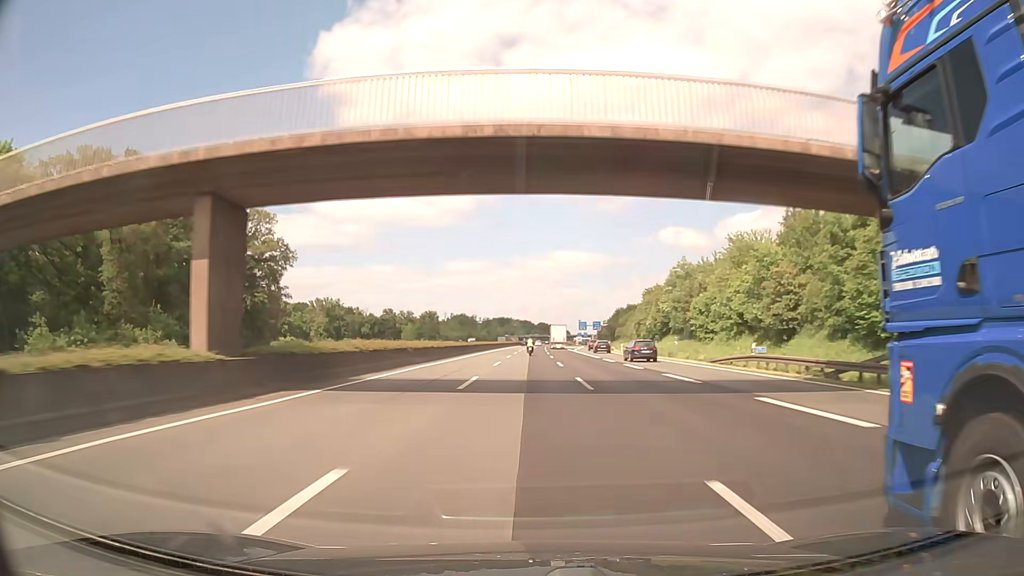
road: motorway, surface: asphalt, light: Day
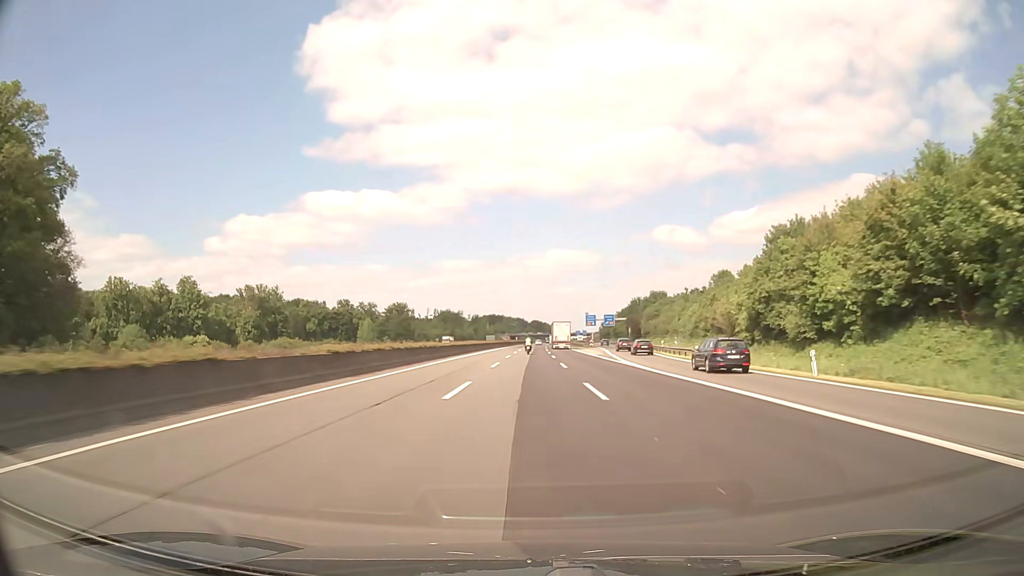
(+0.4, +57.1) m; +1°
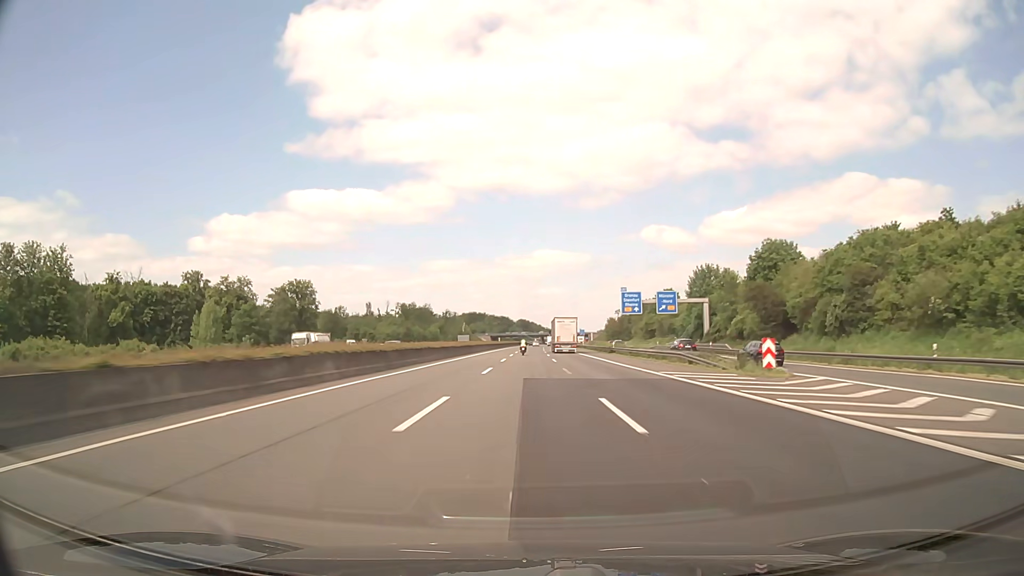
(+0.9, +95.2) m; +1°
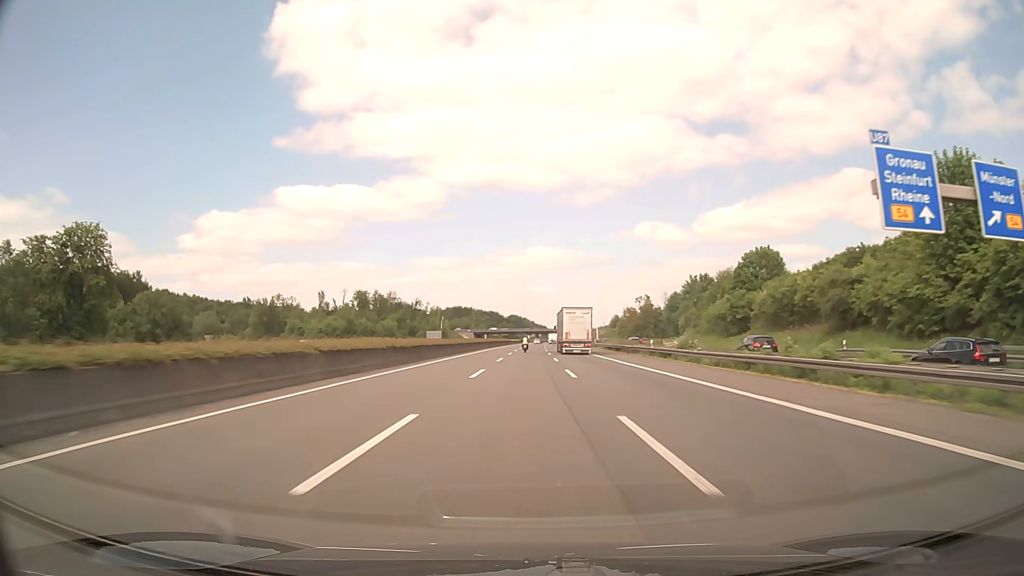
(+0.4, +76.2) m; +1°
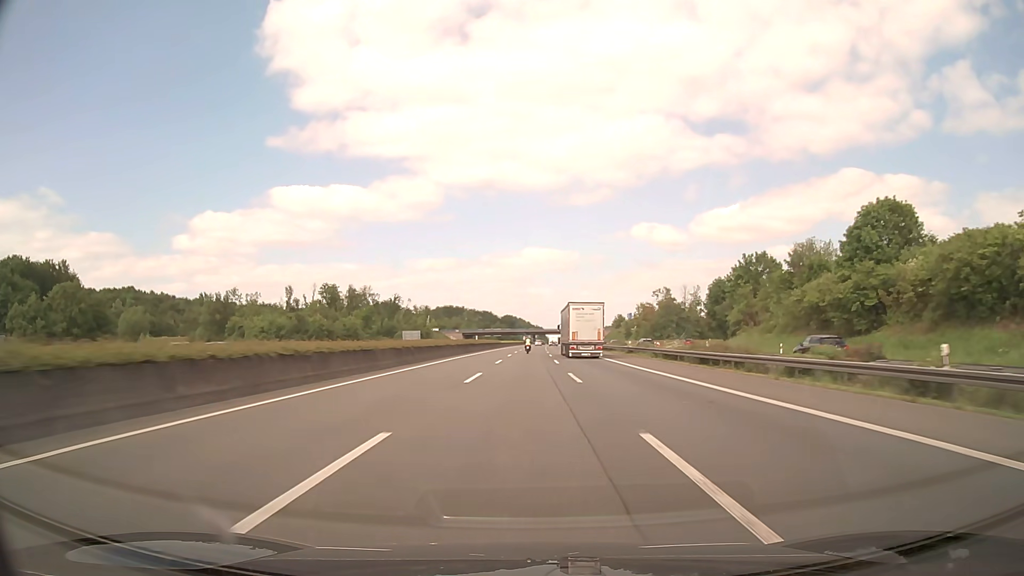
(+0.1, +38.1) m; 0°
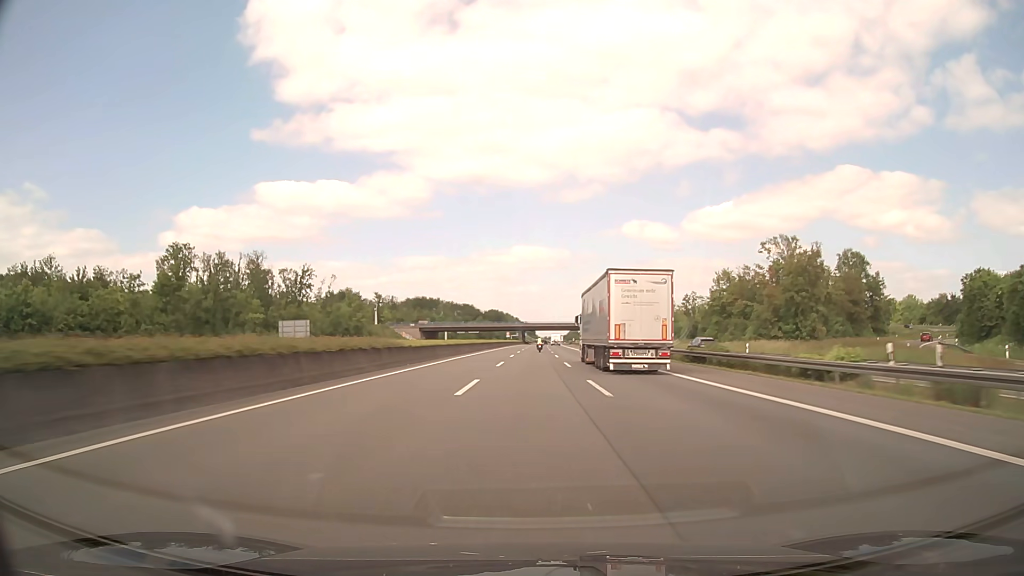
(+0.8, +95.2) m; +1°
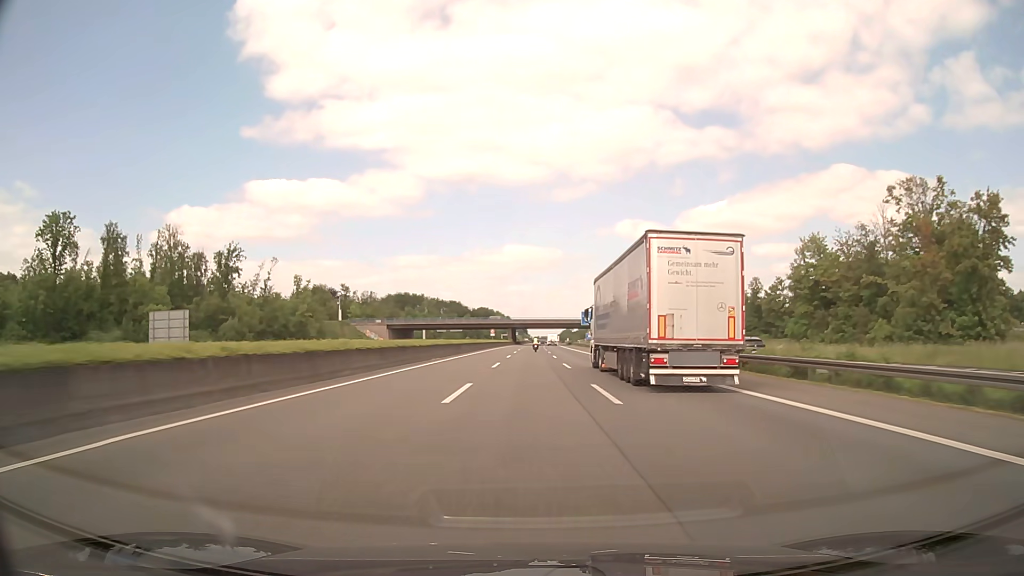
(+0.2, +38.1) m; +1°
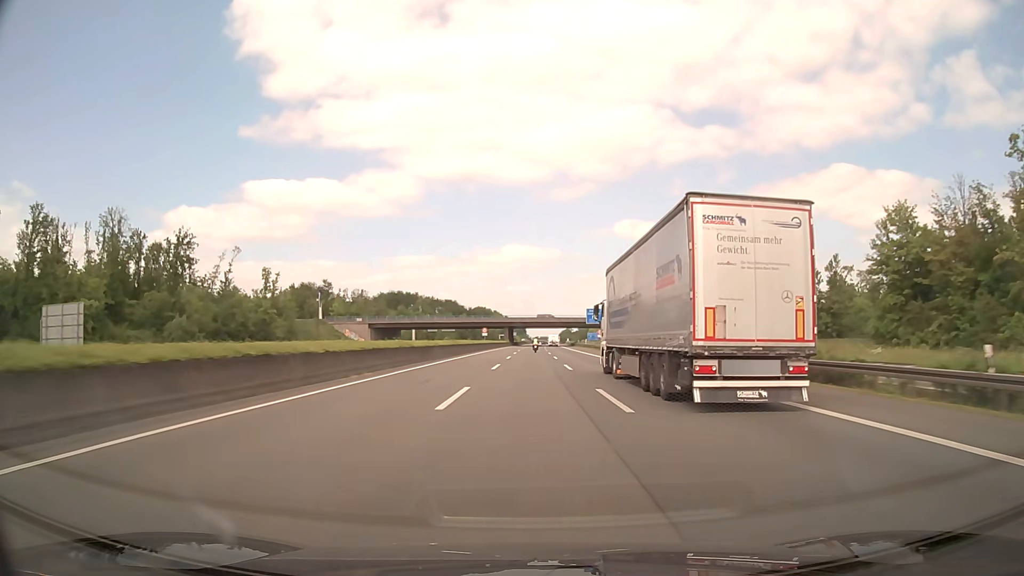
(0.0, +19.0) m; 0°
(0, +10) (0, +20) (0, +30) (0, +40) (0, +50) (0, +60) (+1, +70) (+1, +80) (+1, +90) (+1, +100) m
